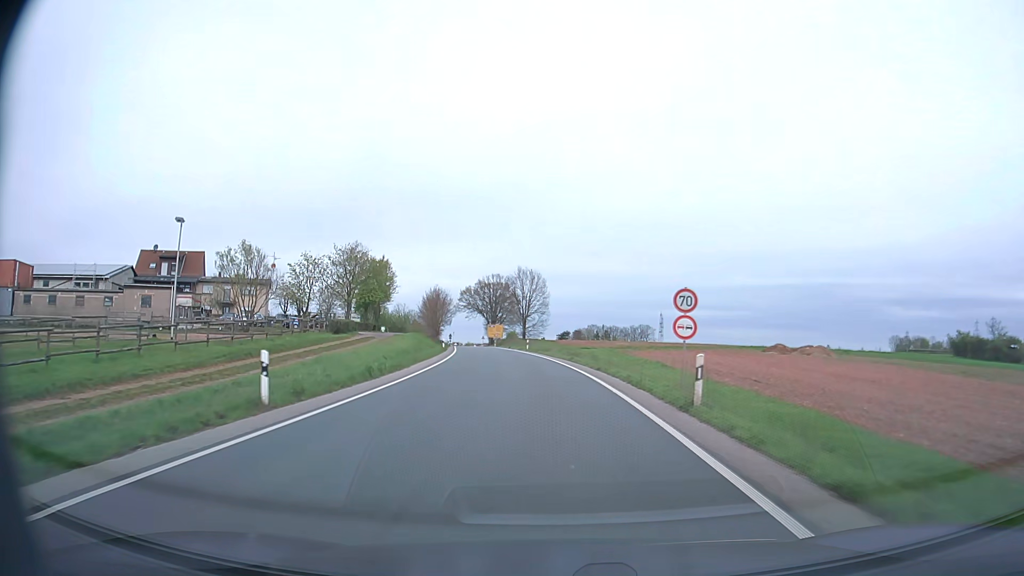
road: secondary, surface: asphalt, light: Day
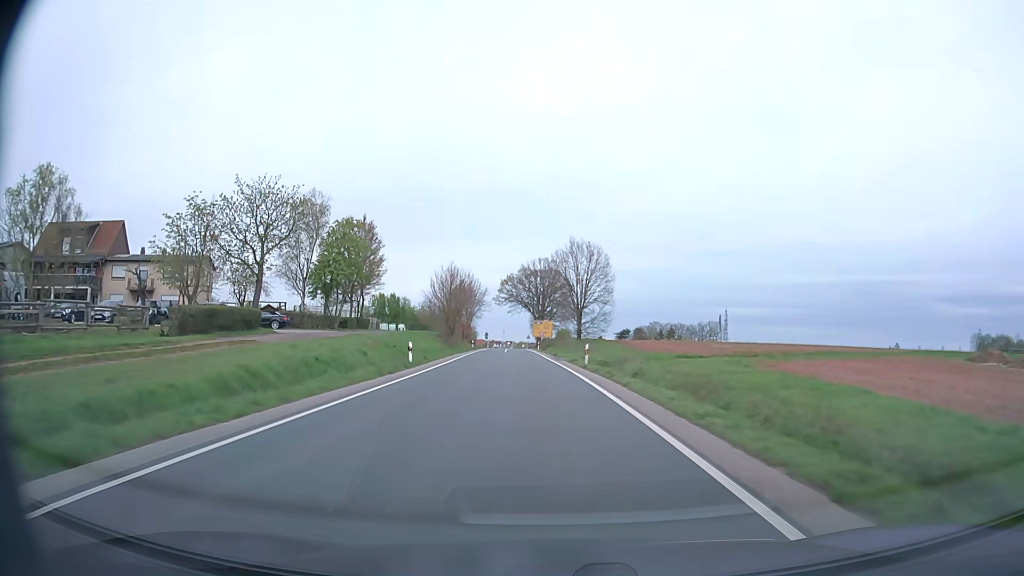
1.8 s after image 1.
(-1.3, +32.3) m; -5°
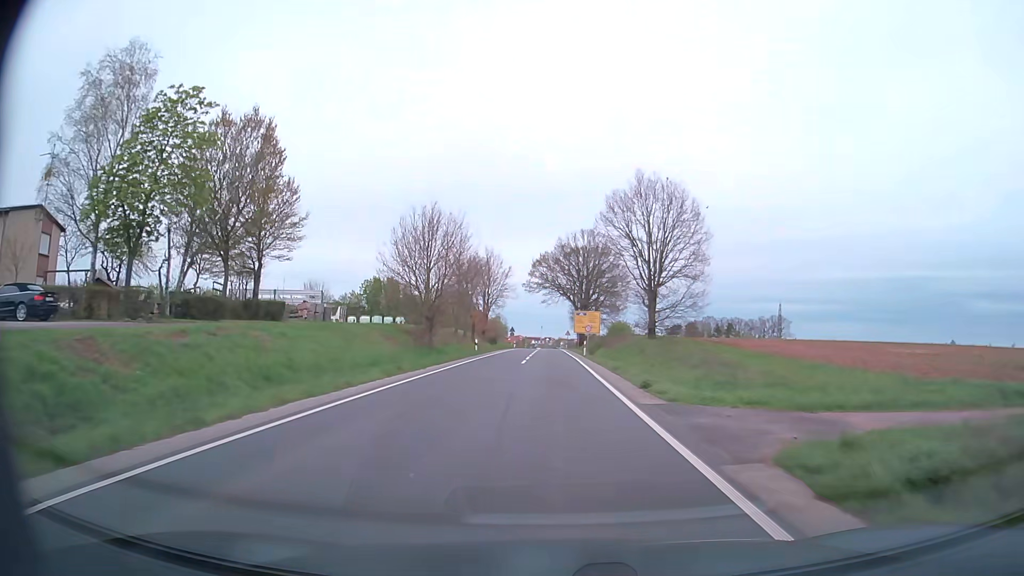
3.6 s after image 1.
(-1.1, +31.3) m; -3°
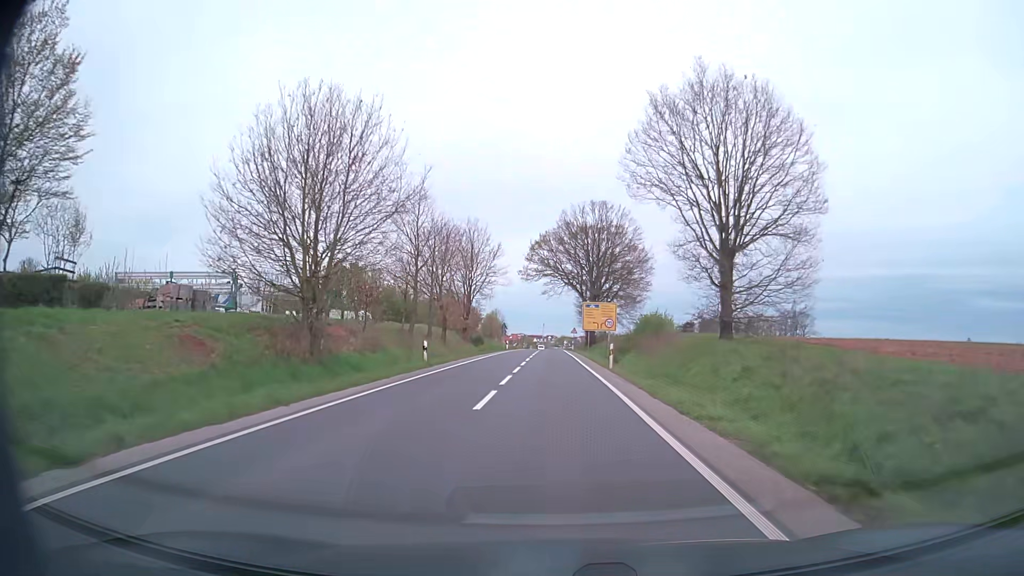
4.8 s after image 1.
(-0.1, +20.2) m; 0°
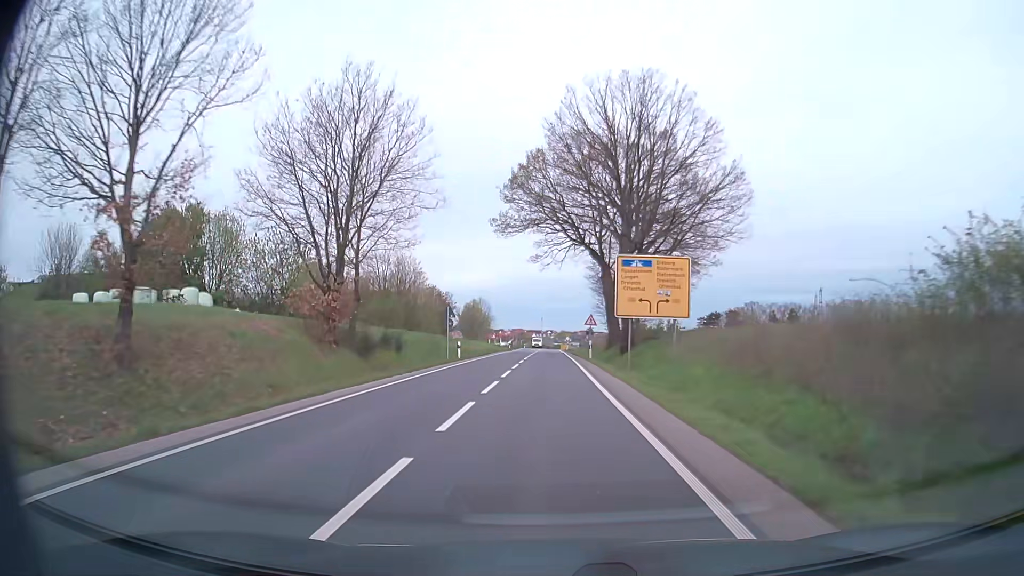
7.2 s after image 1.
(0.0, +38.9) m; 0°
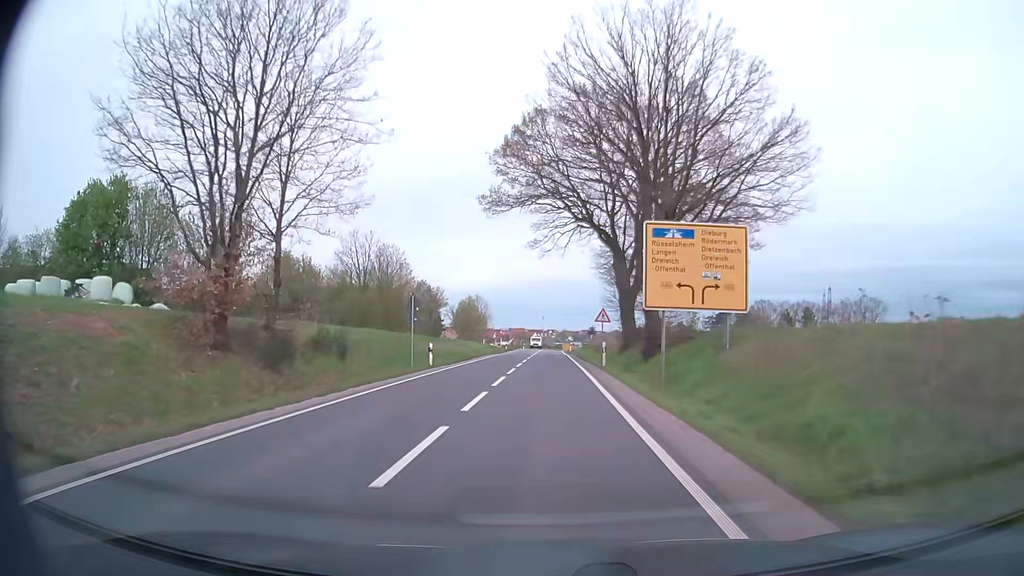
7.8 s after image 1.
(0.0, +9.5) m; 0°
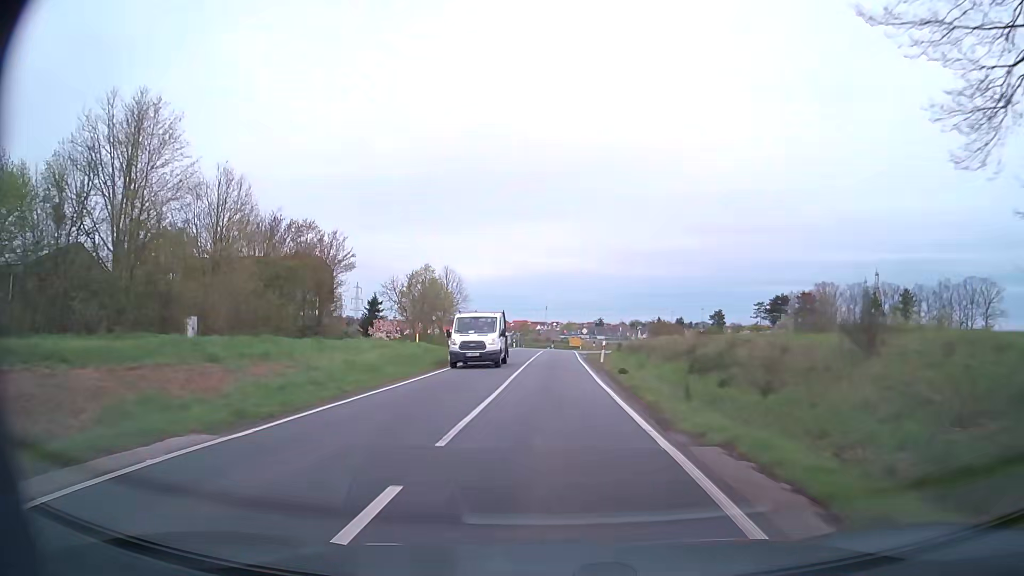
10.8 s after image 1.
(-0.3, +46.3) m; 0°
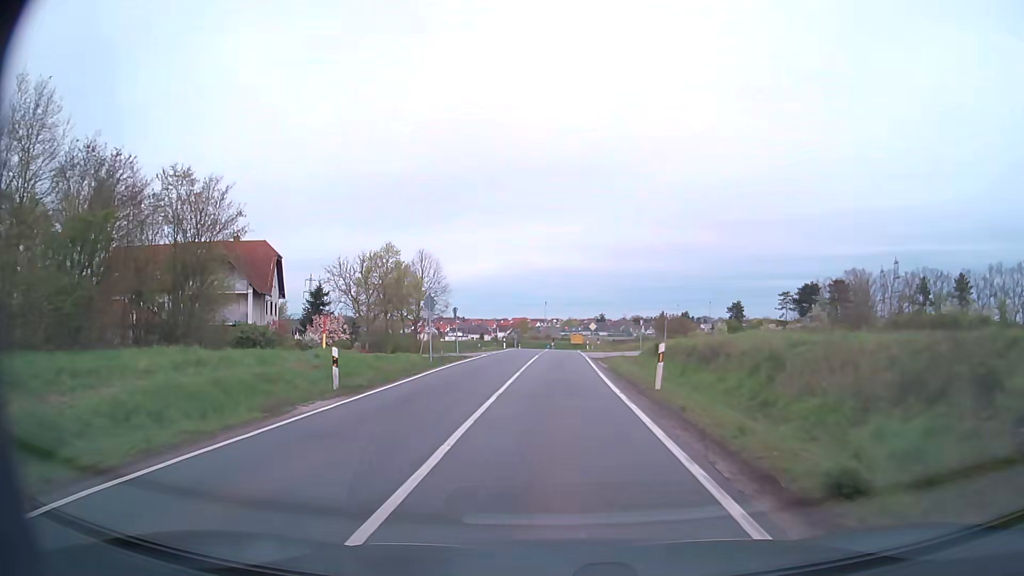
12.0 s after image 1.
(0.0, +18.1) m; 0°
(0, +10) (0, +20) (0, +30) (0, +40) (0, +50) (0, +60) (+1, +70) (+1, +80) (+2, +90) (+3, +100) m
